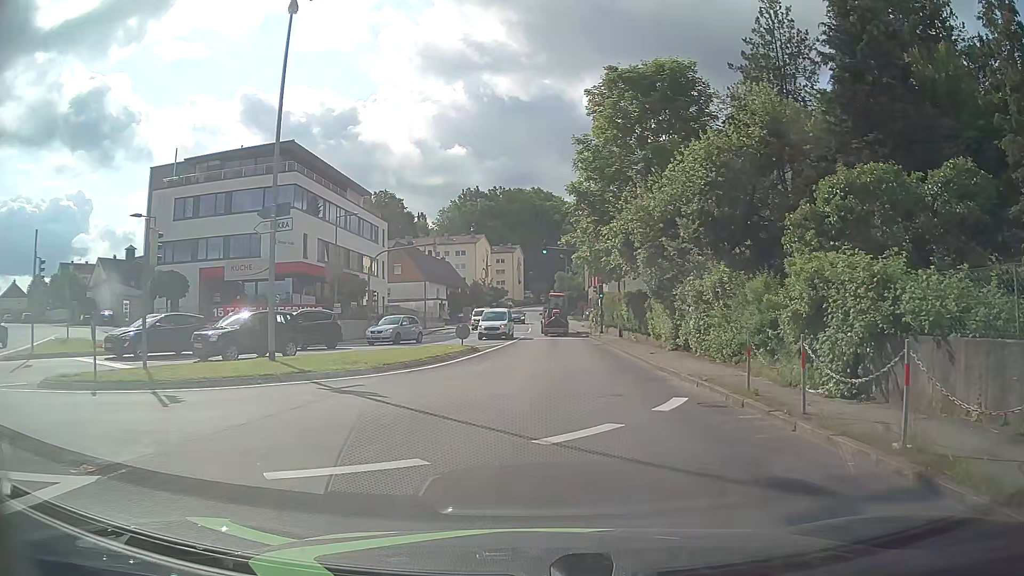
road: tertiary_link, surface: asphalt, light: Day
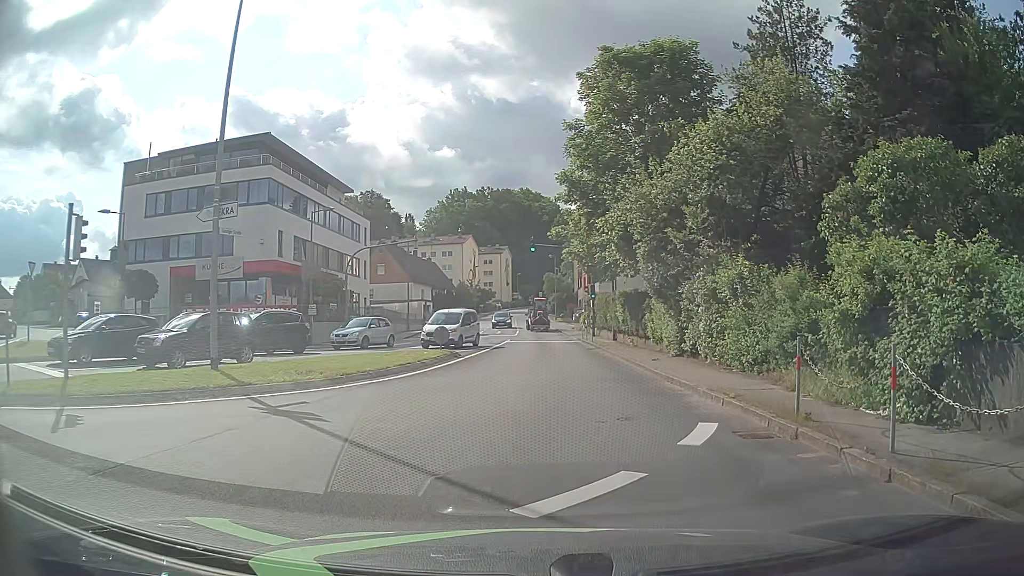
(0.0, +2.3) m; +3°
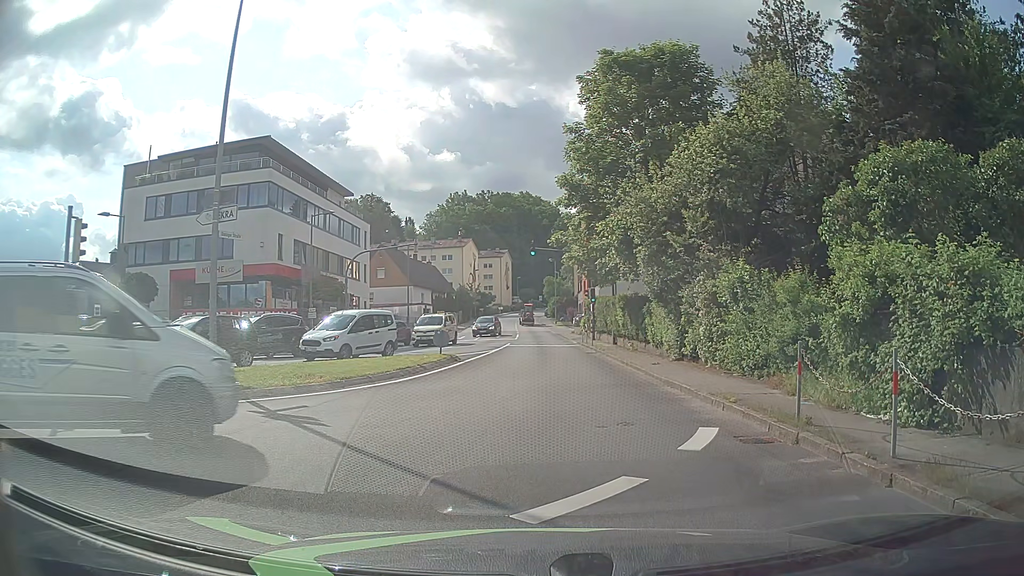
(0.0, +0.1) m; 0°
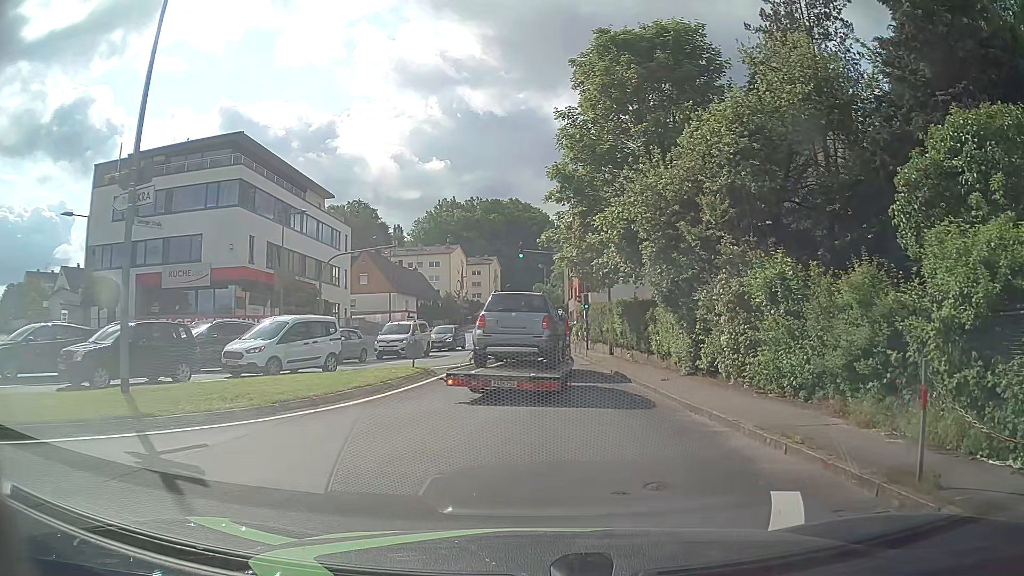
(-0.1, +3.6) m; -1°
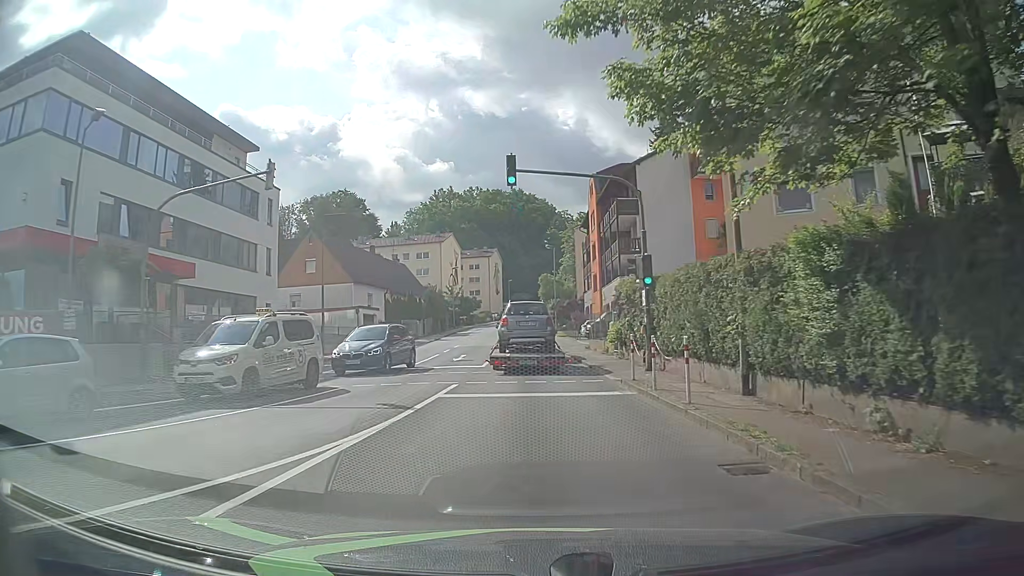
(-0.1, +20.1) m; -1°
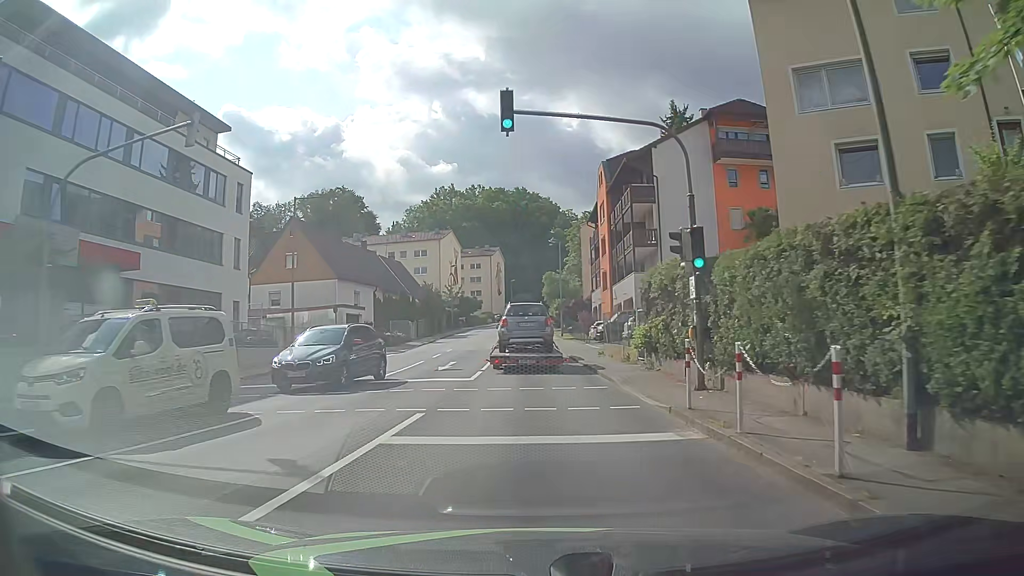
(0.0, +5.4) m; 0°
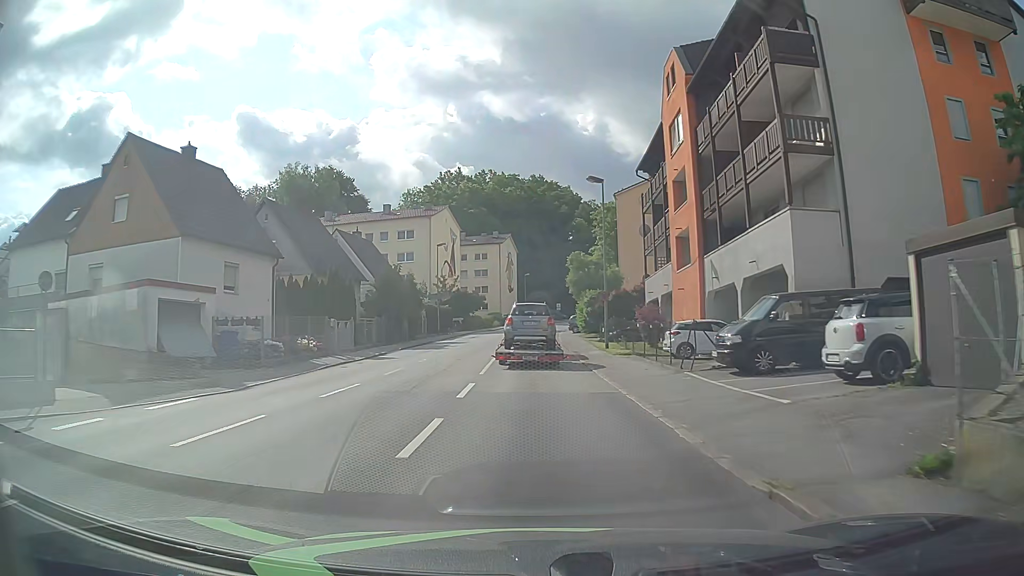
(-0.5, +24.6) m; -2°
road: tertiary
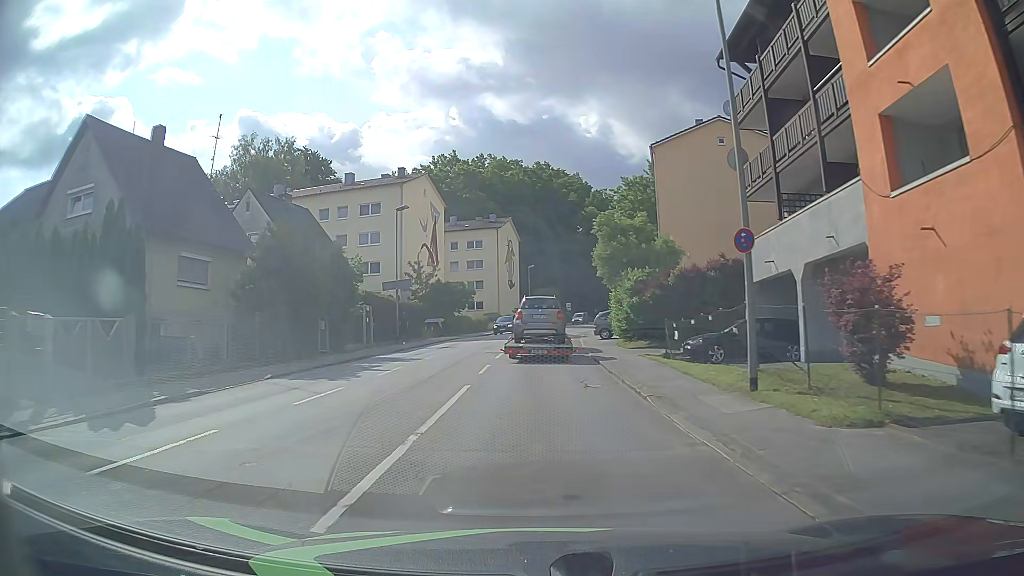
(-0.1, +20.1) m; -1°
(0, +10) (0, +20) (0, +30) (+1, +40) (+2, +50) (+3, +60) (+5, +70) (+7, +80) (+9, +89) (+11, +99) m
